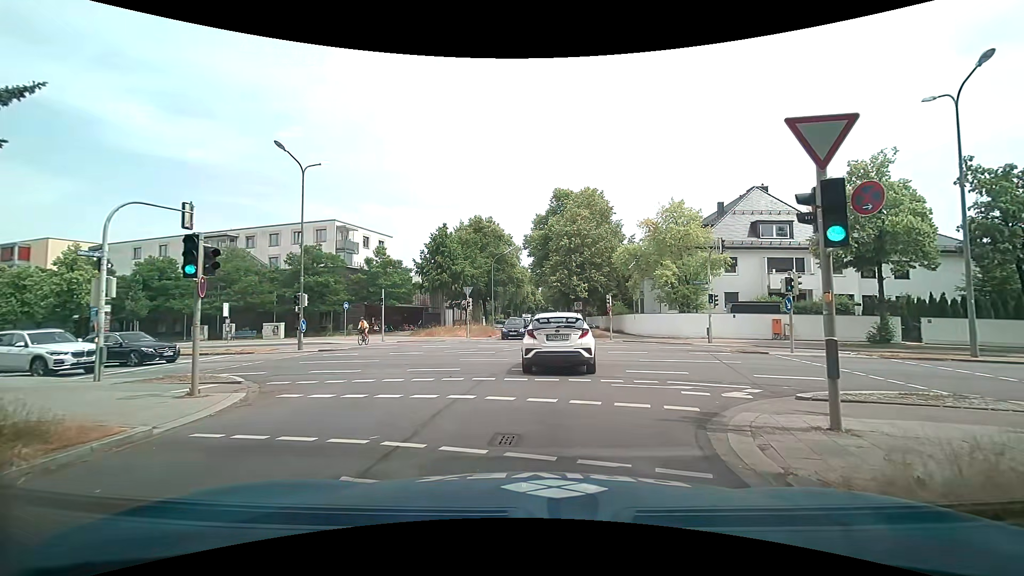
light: Day
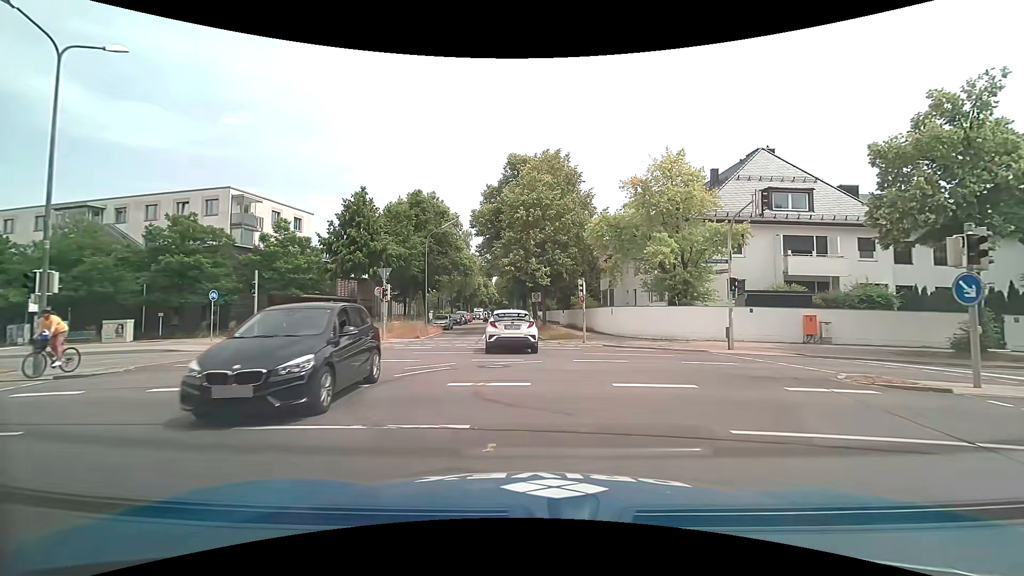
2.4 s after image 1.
(+0.7, +11.0) m; +6°
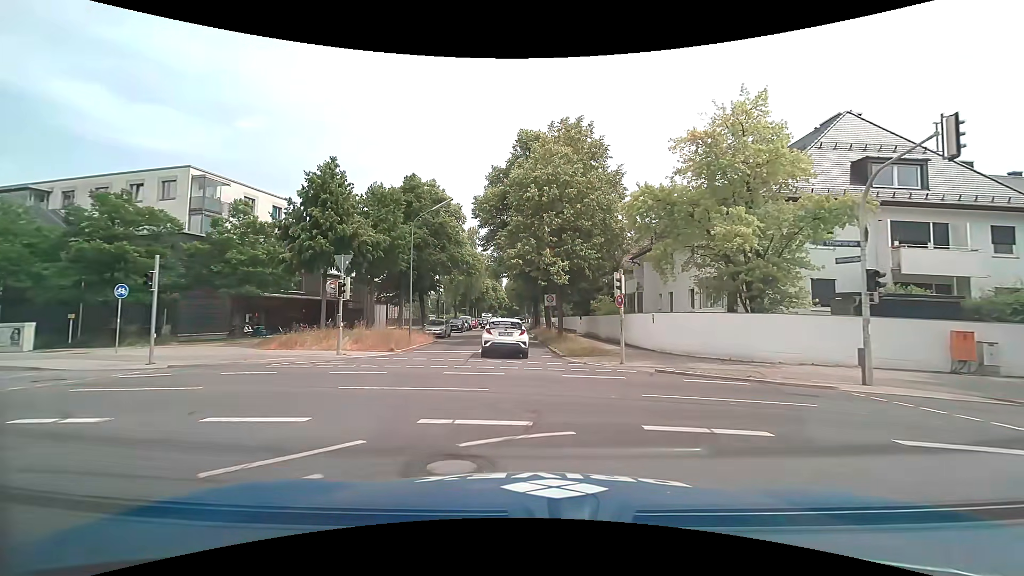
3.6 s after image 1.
(0.0, +7.9) m; 0°
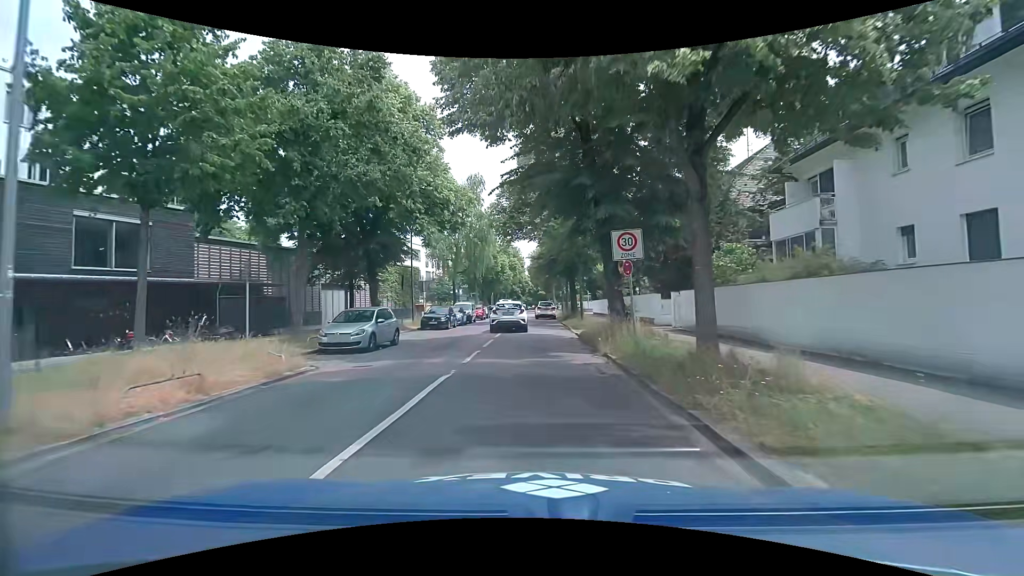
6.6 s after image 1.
(-0.8, +23.0) m; -4°
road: residential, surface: asphalt
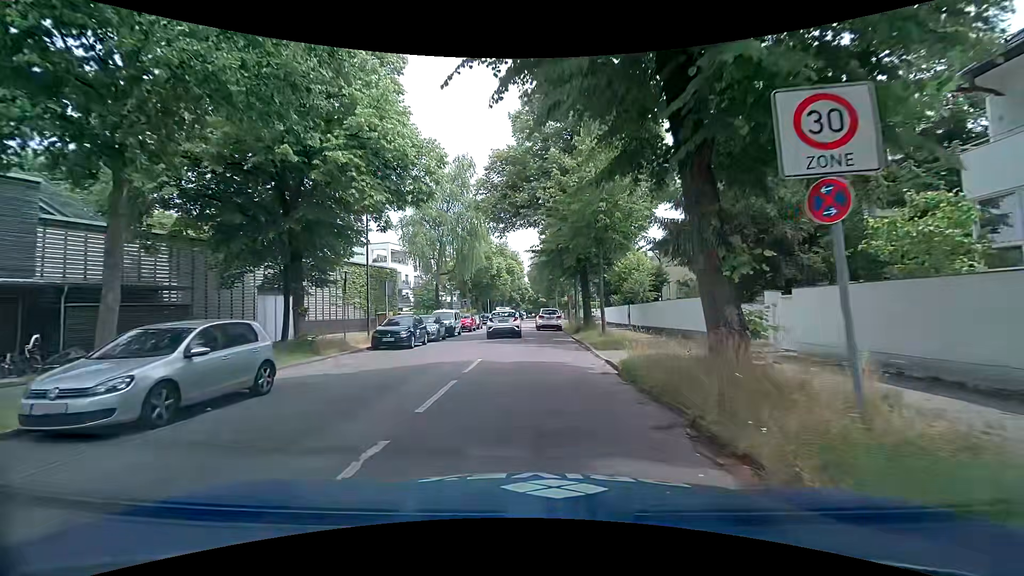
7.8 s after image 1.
(0.0, +9.4) m; 0°
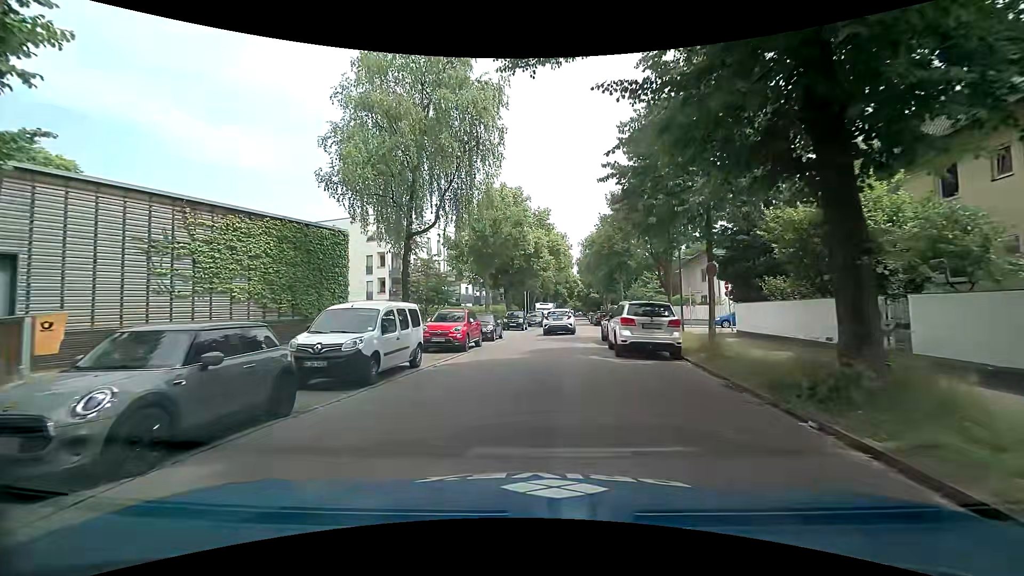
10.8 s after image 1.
(-0.6, +22.0) m; -5°
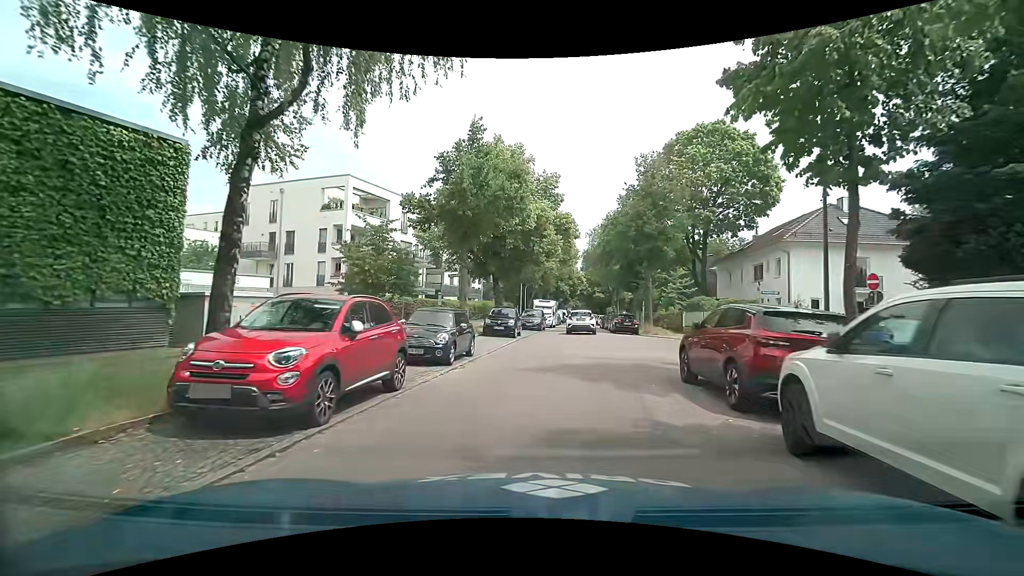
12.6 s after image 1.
(-0.1, +12.7) m; -2°
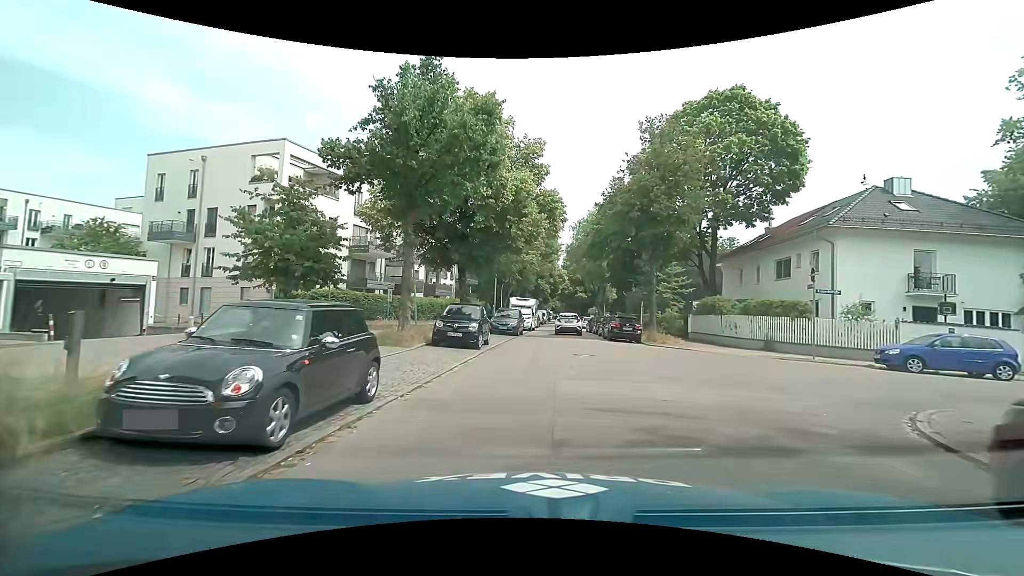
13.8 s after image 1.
(+0.3, +7.7) m; +4°
